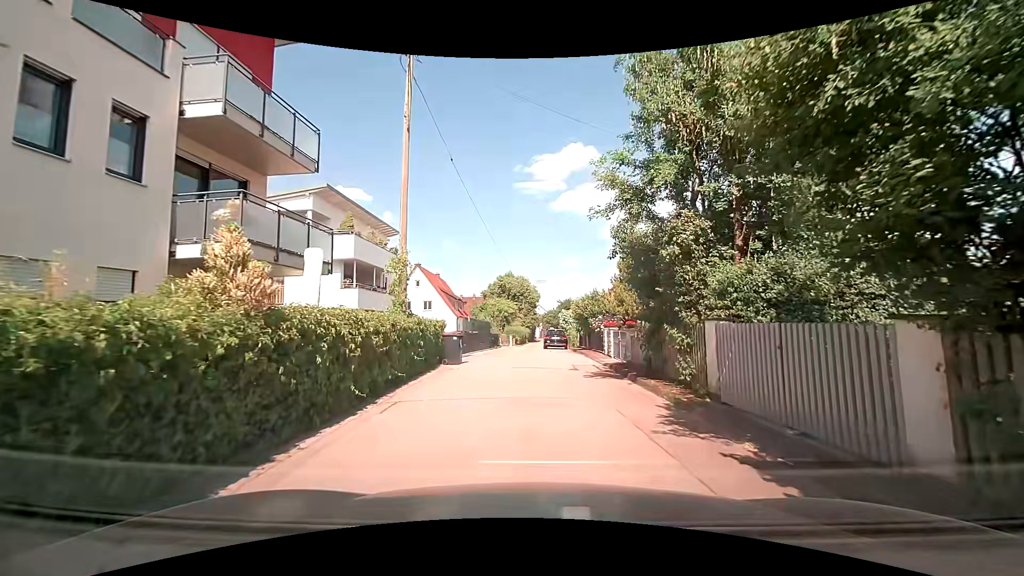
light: Day
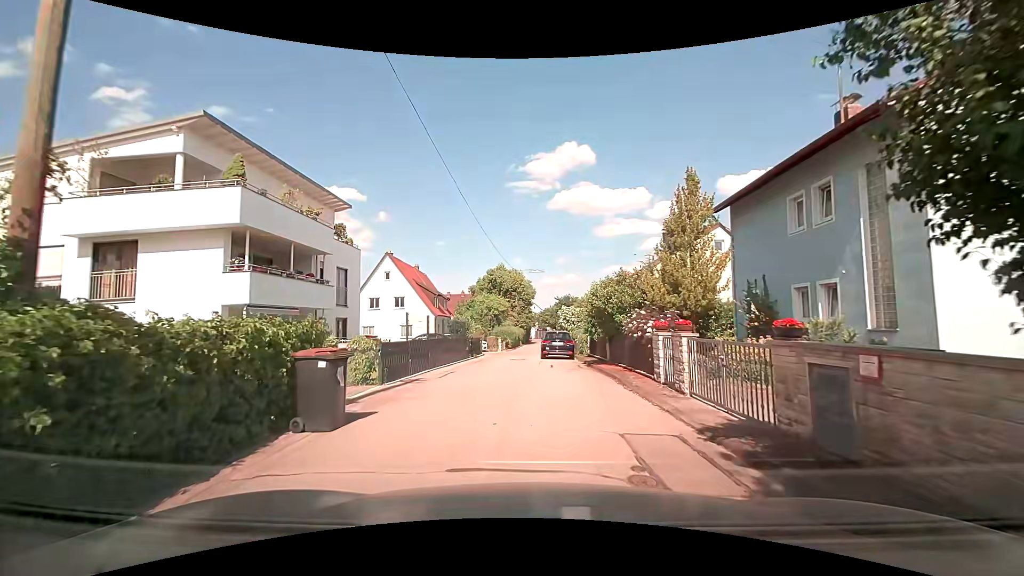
(+0.1, +10.2) m; +1°
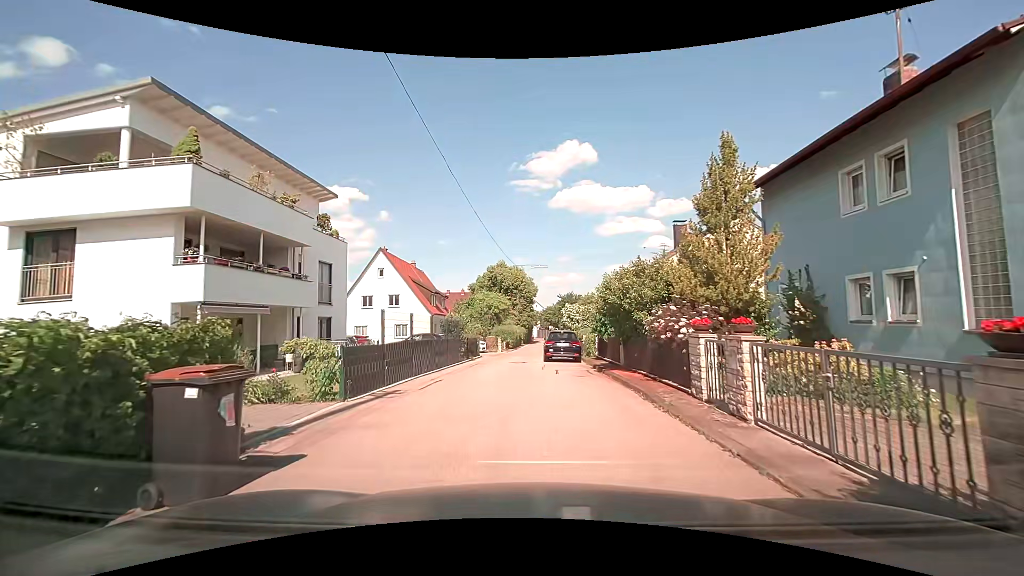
(0.0, +2.6) m; -2°
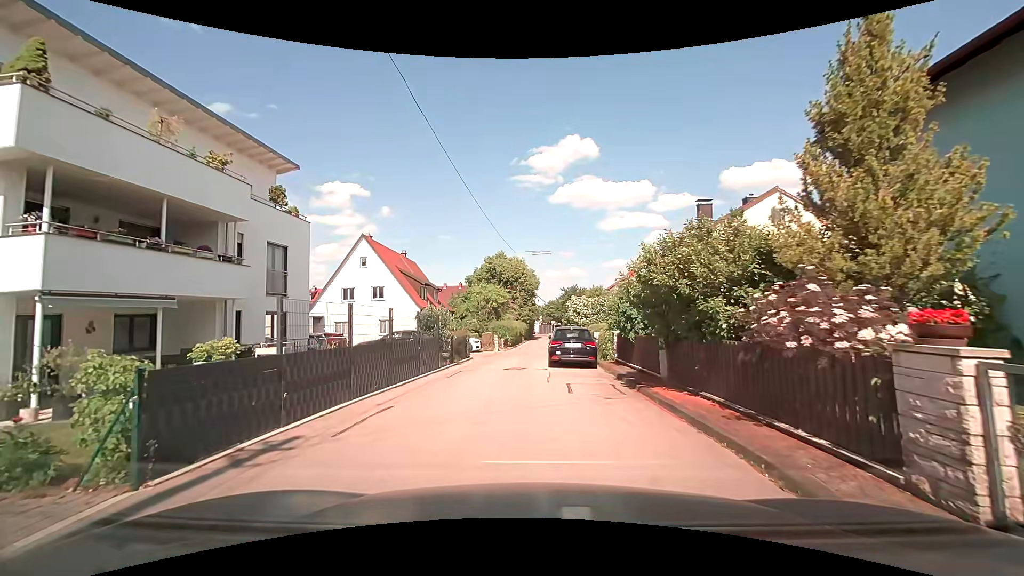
(+0.1, +5.1) m; -1°
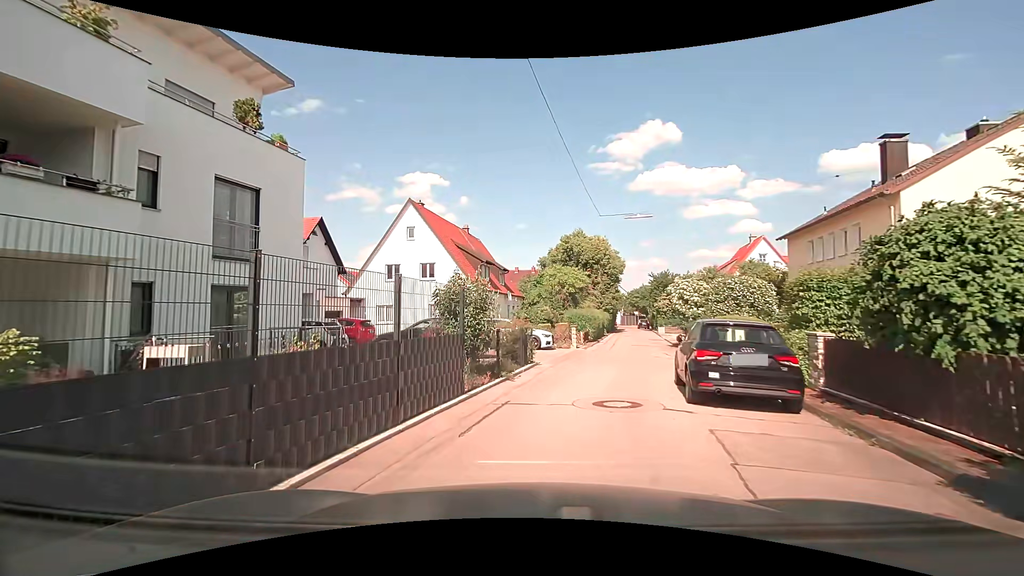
(-0.2, +8.6) m; -8°
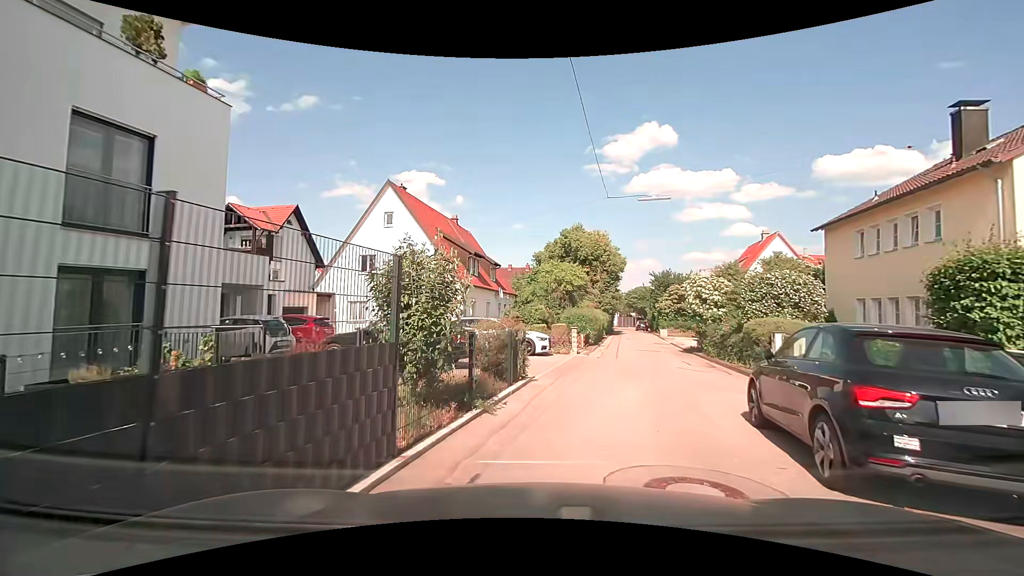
(0.0, +4.1) m; +1°
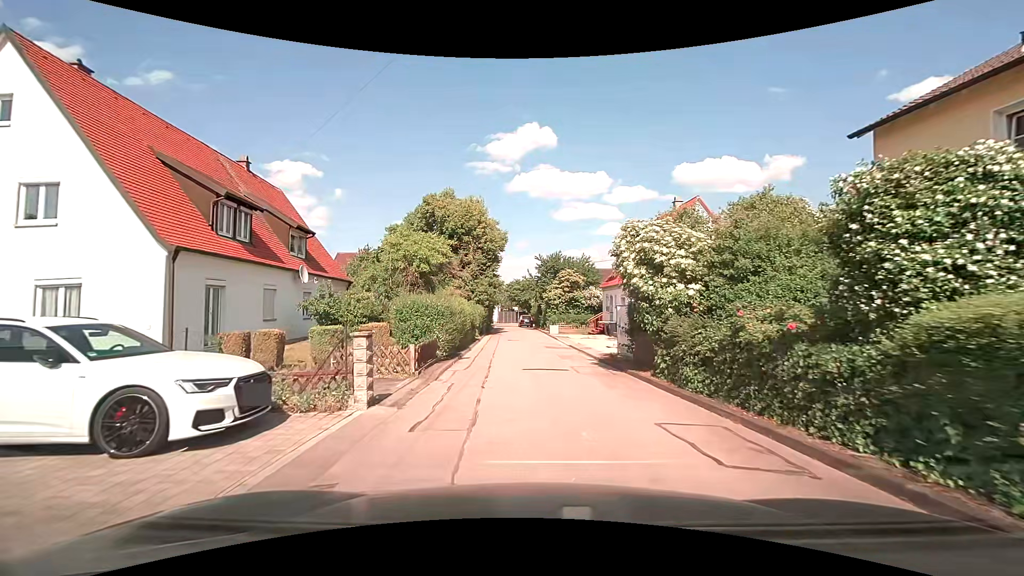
(+2.3, +13.8) m; +13°
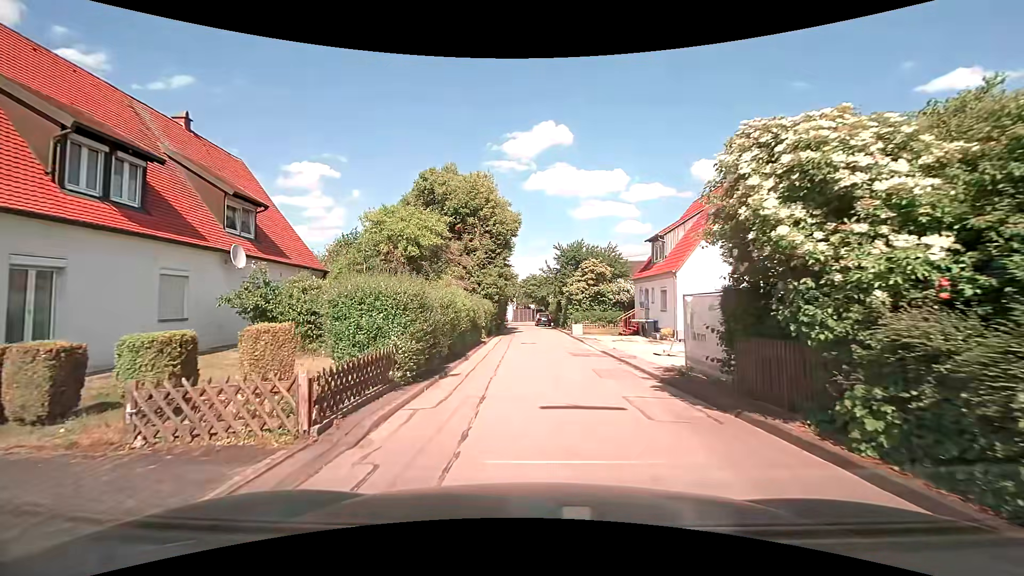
(0.0, +6.5) m; -1°
